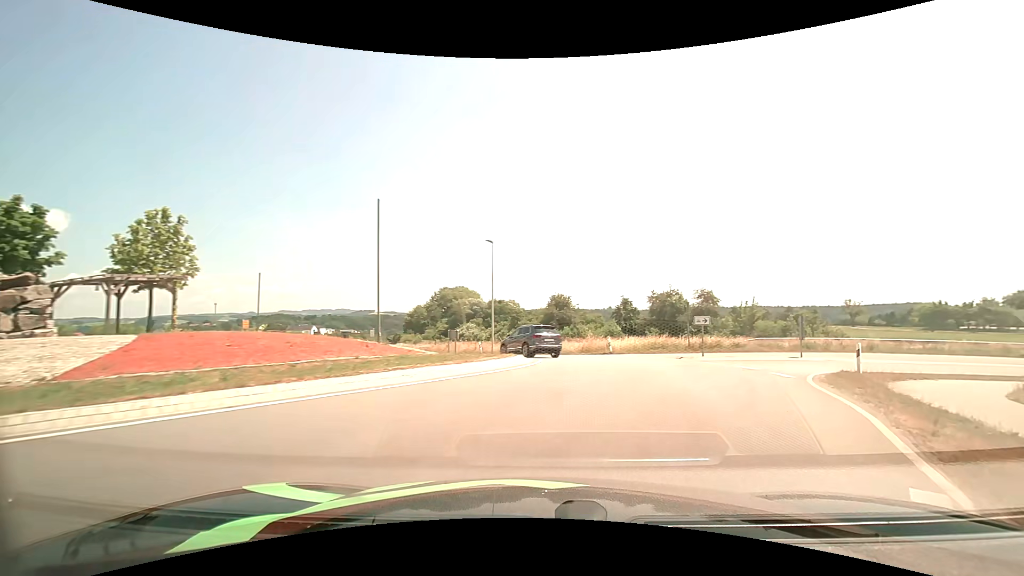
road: secondary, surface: asphalt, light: Day
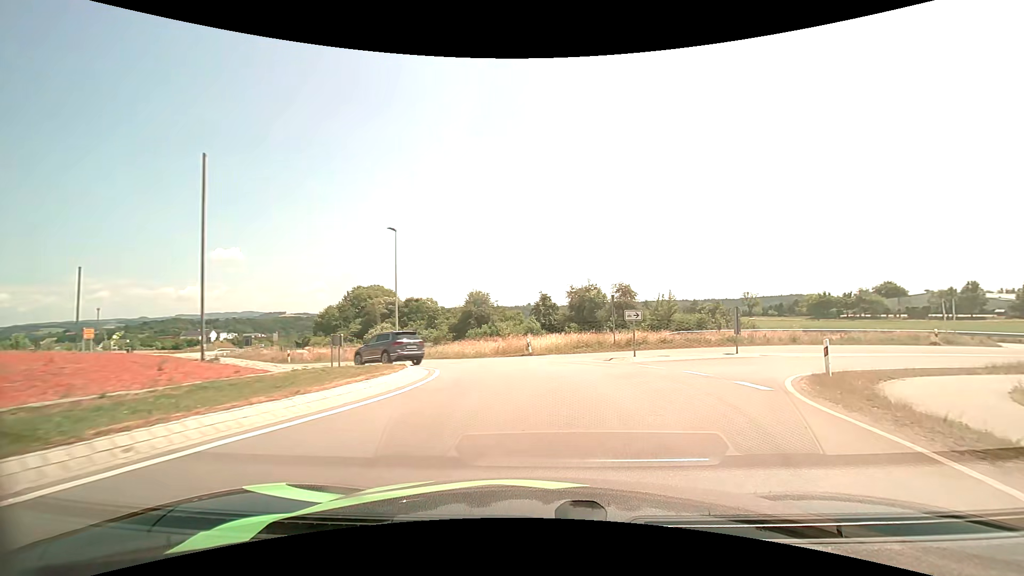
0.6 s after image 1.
(+0.3, +4.7) m; +8°
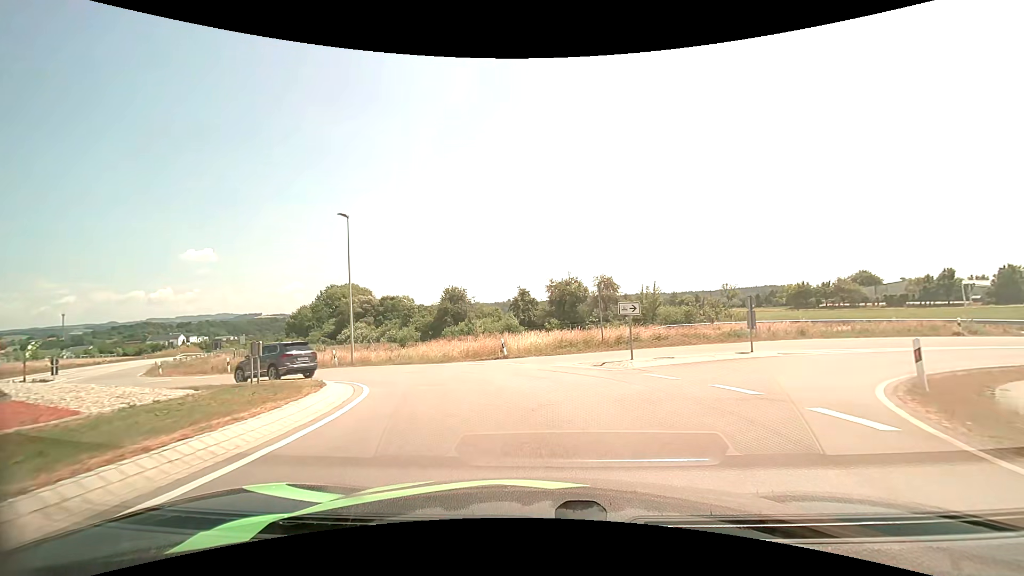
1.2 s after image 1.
(+0.2, +4.4) m; +3°
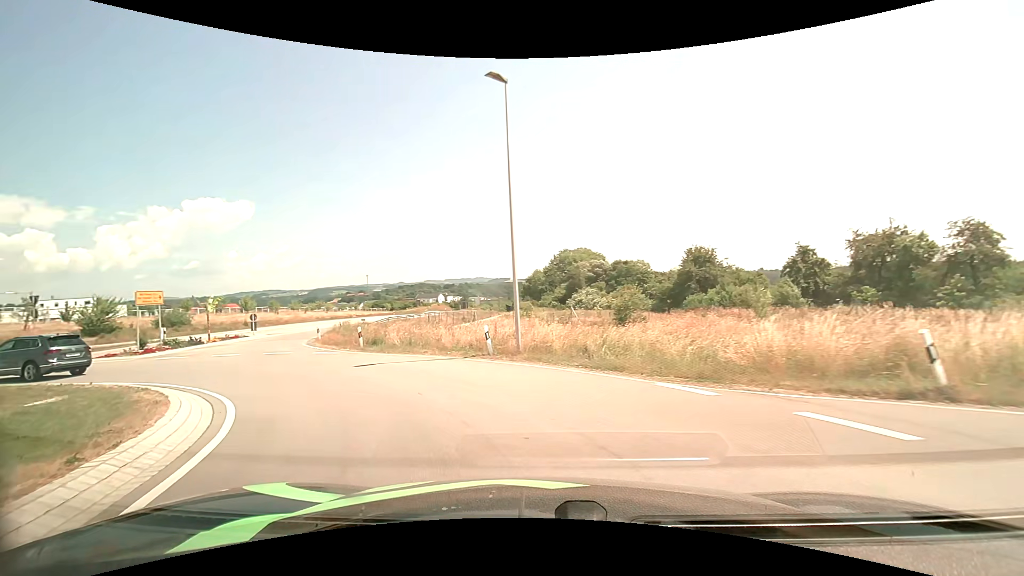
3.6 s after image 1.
(-2.7, +15.8) m; -27°
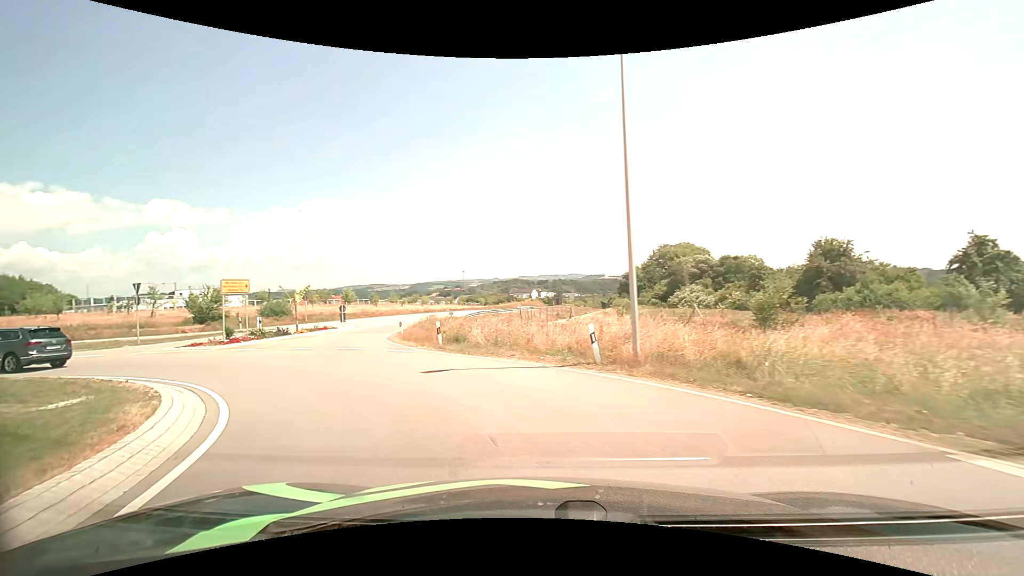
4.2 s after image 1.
(-0.3, +4.0) m; -10°
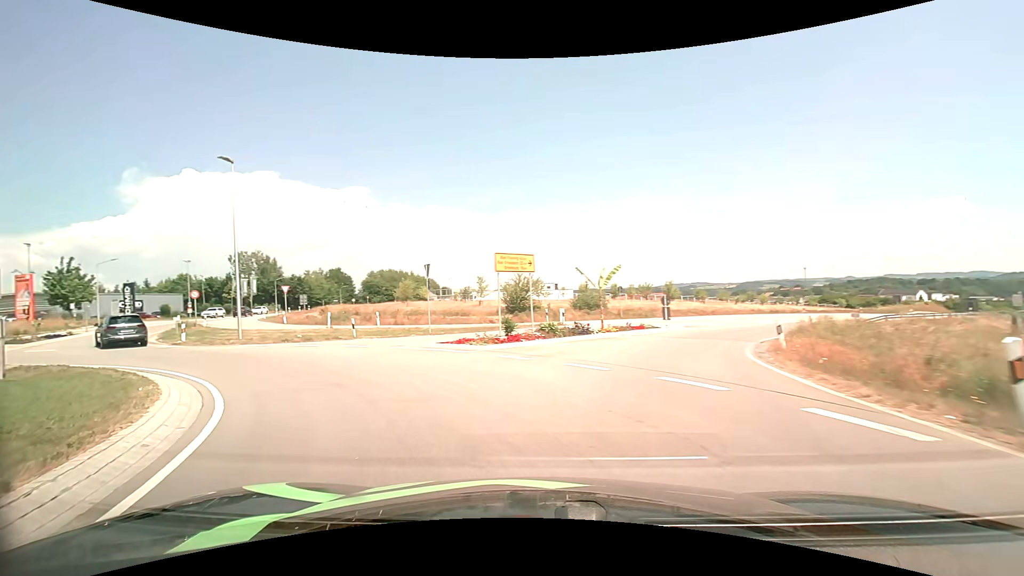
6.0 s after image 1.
(-3.7, +11.7) m; -35°
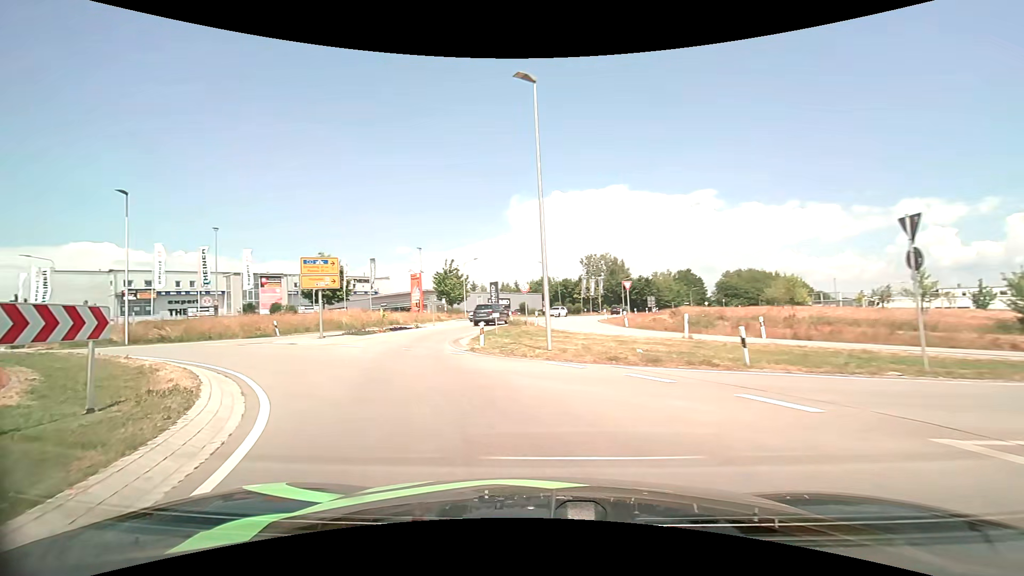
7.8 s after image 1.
(-4.3, +11.9) m; -39°
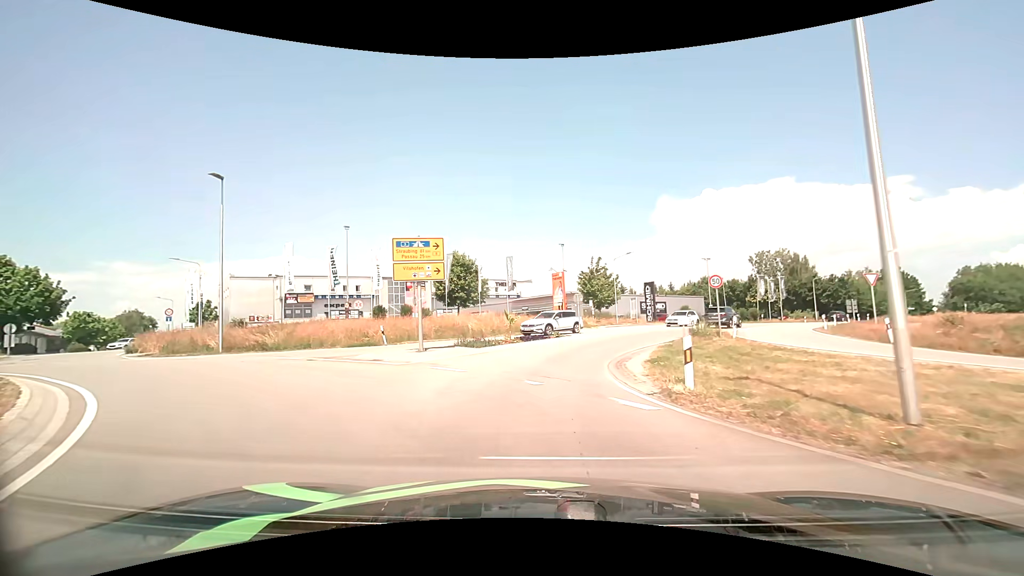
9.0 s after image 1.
(-1.6, +9.3) m; -17°
(0, +10) (+2, +20) (+5, +29) (+10, +38) (+16, +46) (+22, +54) (+28, +62) (+35, +69) (+42, +76) (+49, +83) m
